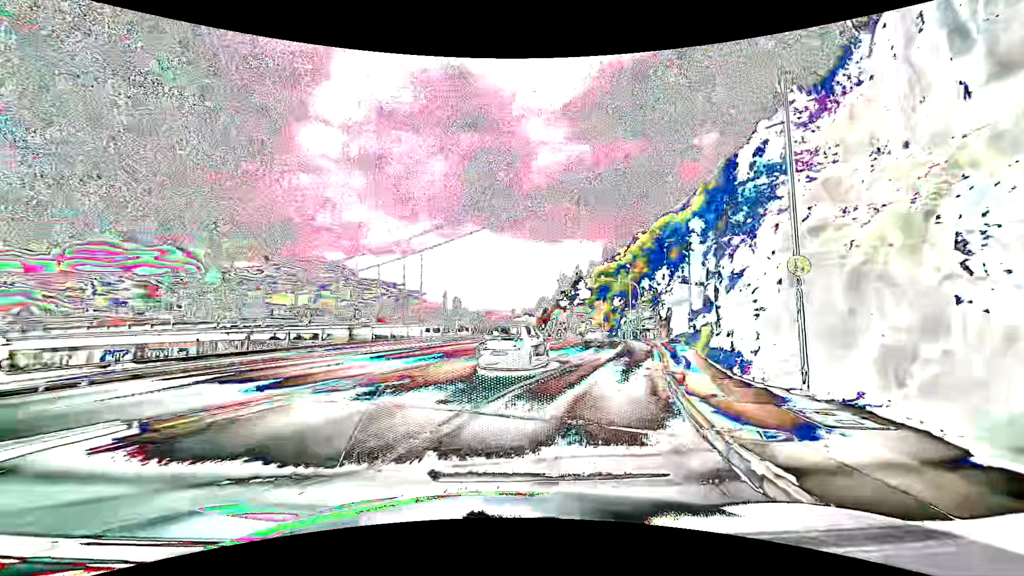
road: primary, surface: asphalt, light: Day
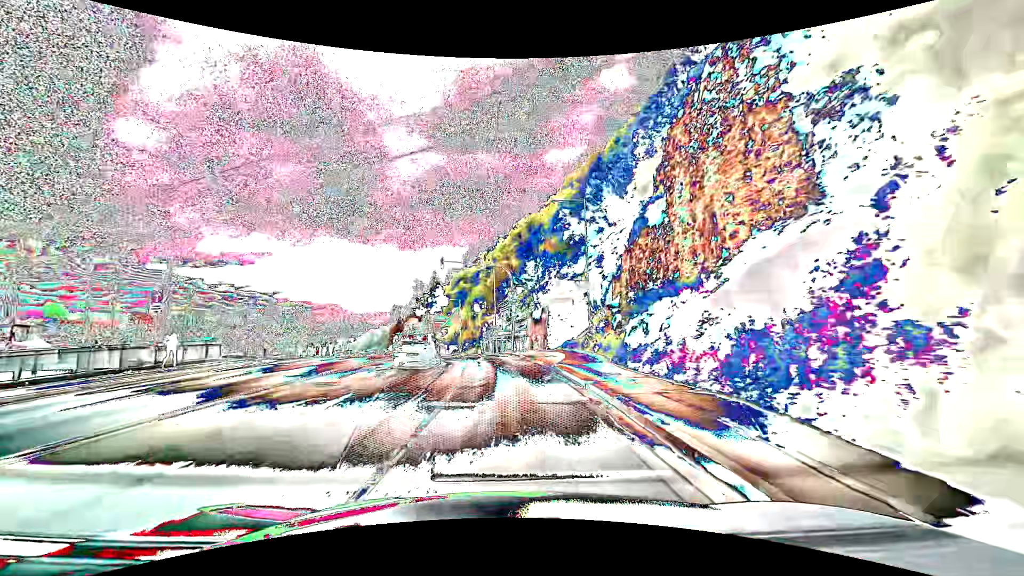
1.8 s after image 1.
(+3.9, +20.1) m; +16°
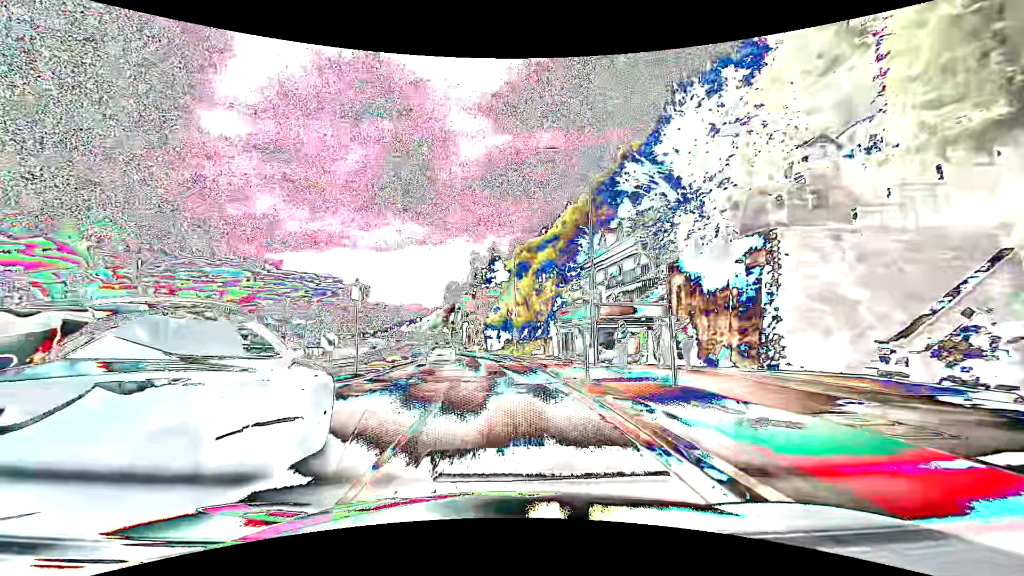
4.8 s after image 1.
(-2.1, +36.7) m; -8°
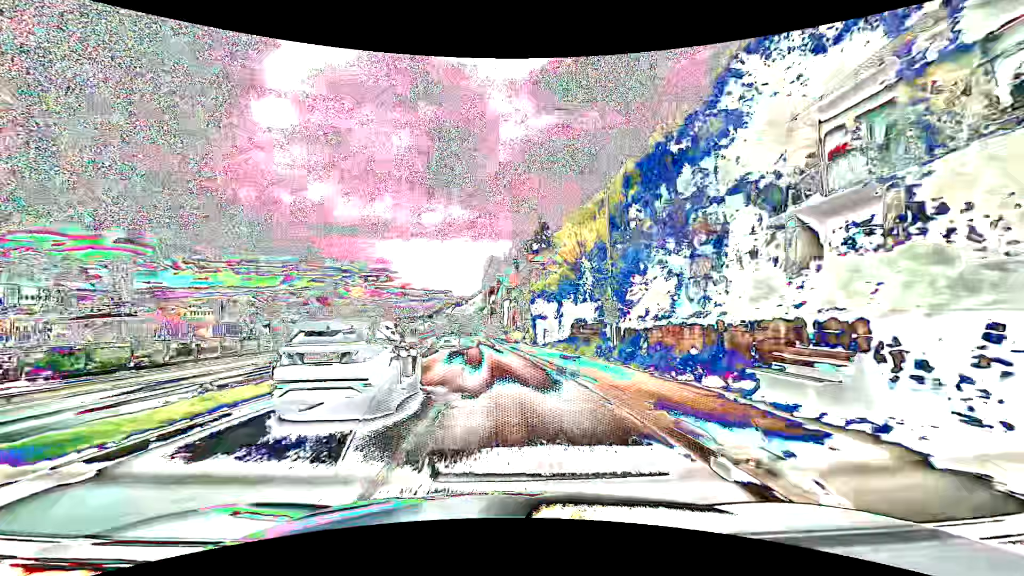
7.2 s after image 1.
(-1.3, +30.7) m; -5°
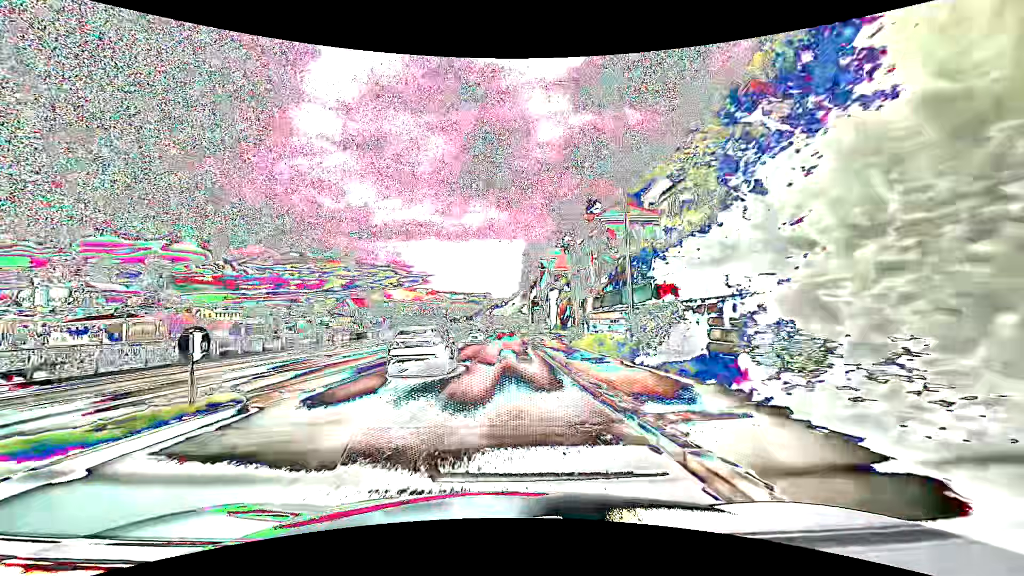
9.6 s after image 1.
(-1.2, +31.8) m; -4°
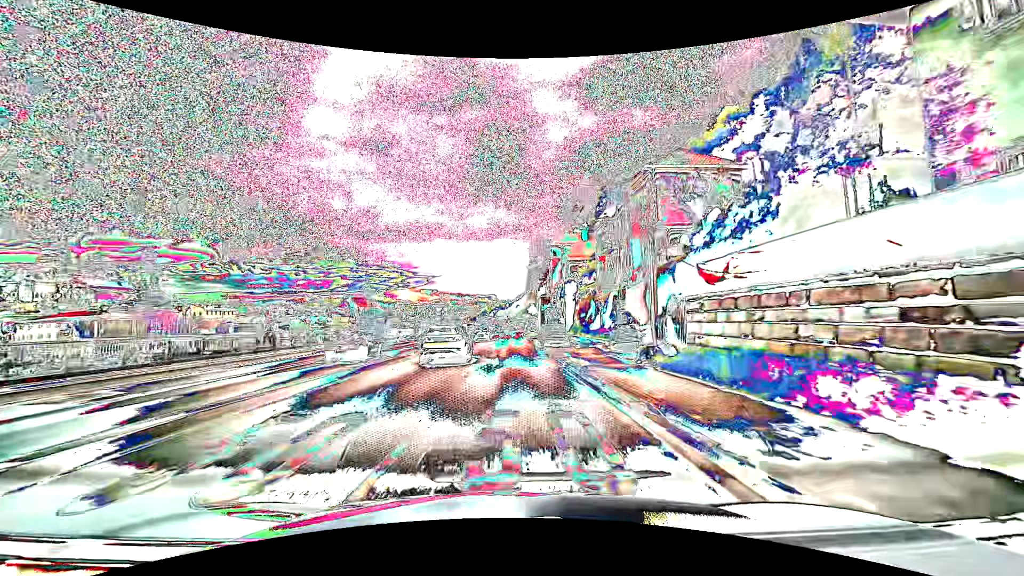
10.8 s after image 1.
(-0.2, +15.8) m; 0°
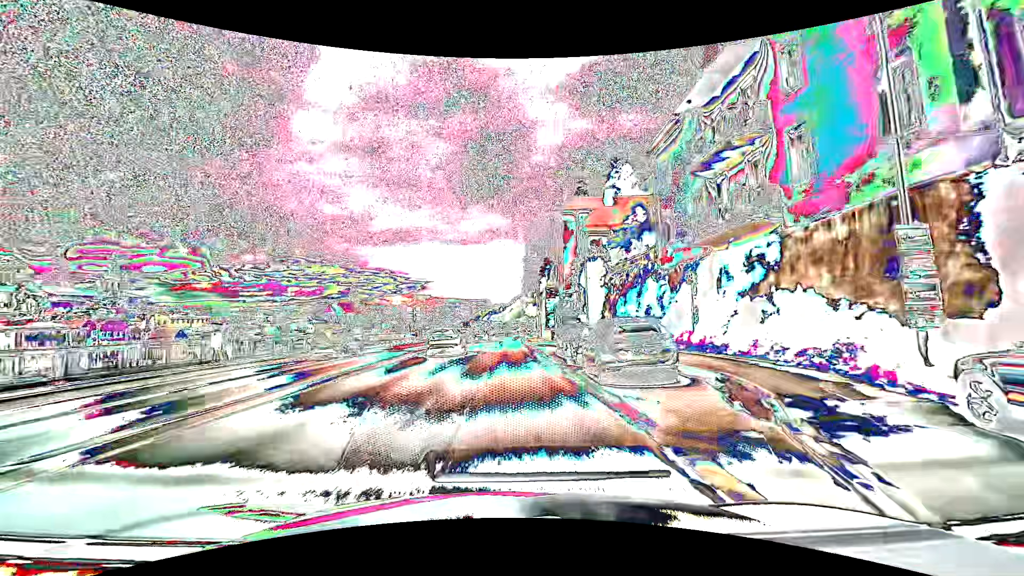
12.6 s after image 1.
(0.0, +23.2) m; 0°
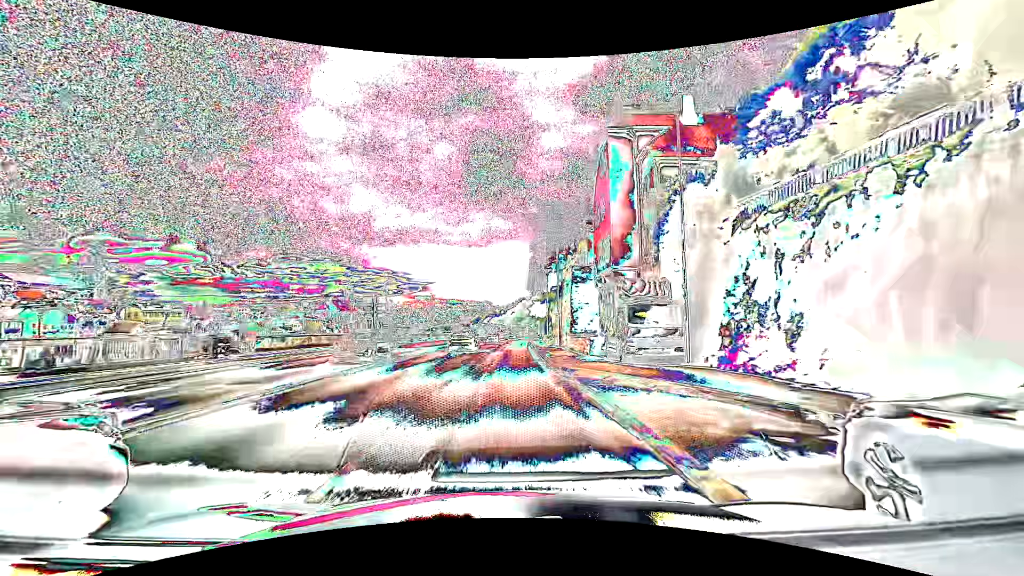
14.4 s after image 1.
(0.0, +22.9) m; 0°
(0, +10) (0, +20) (0, +30) (+1, +40) (+1, +50) (+1, +60) (+2, +70) (+2, +80) (+3, +90) (+4, +100) m
